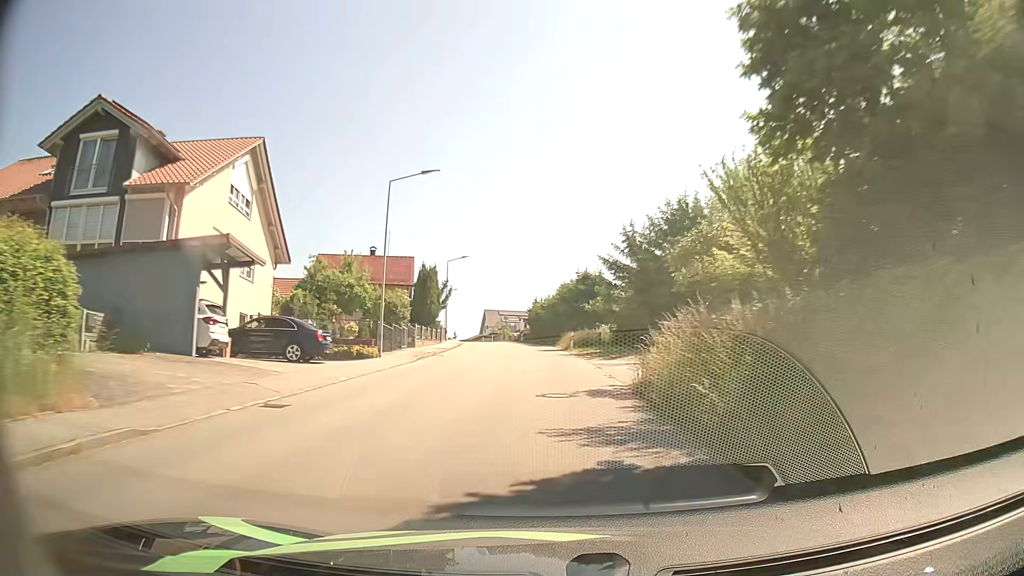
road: tertiary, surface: asphalt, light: Day
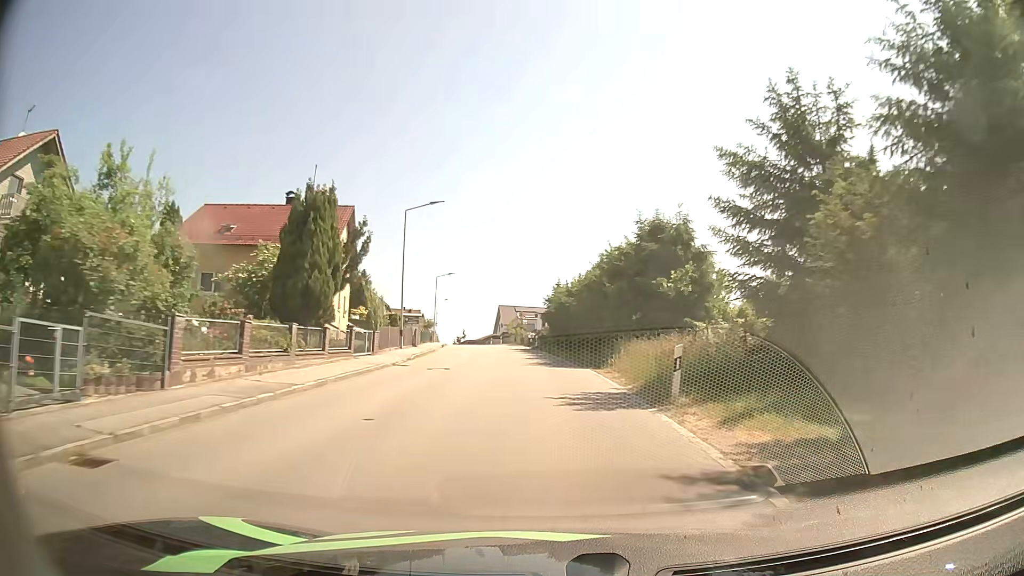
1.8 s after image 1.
(-0.2, +27.0) m; -1°
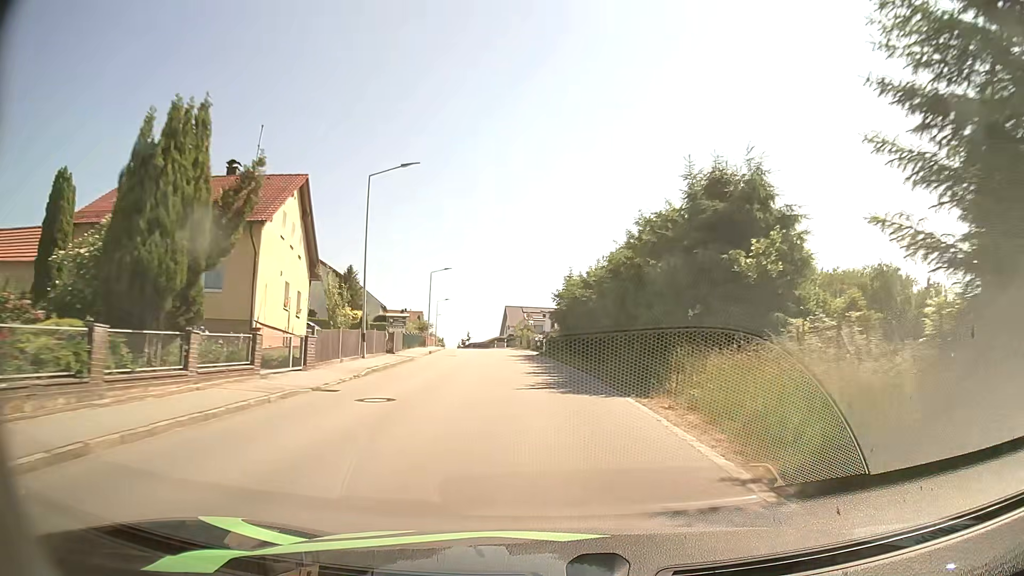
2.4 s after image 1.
(-0.1, +9.2) m; -1°
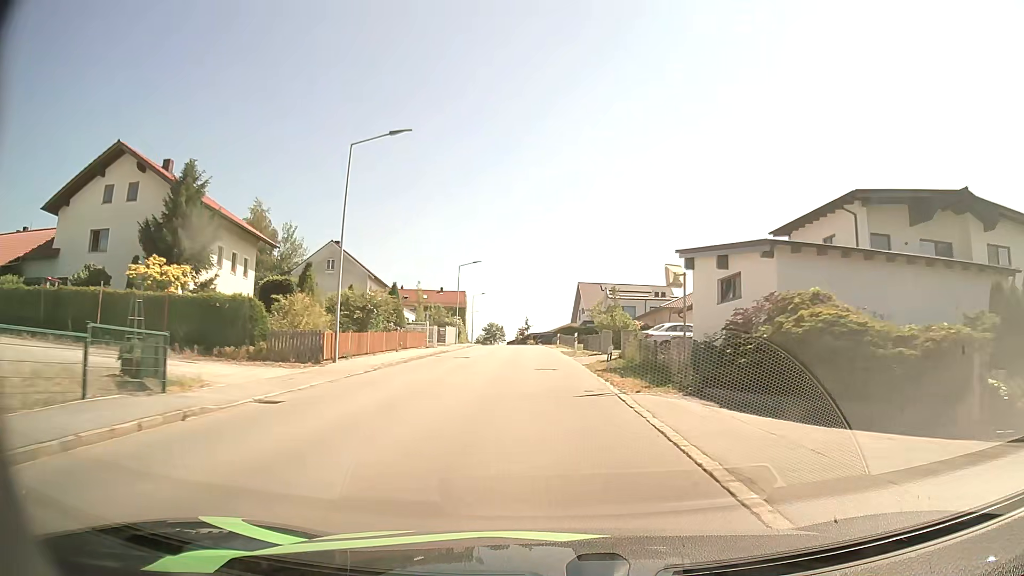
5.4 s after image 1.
(-2.3, +45.5) m; -6°
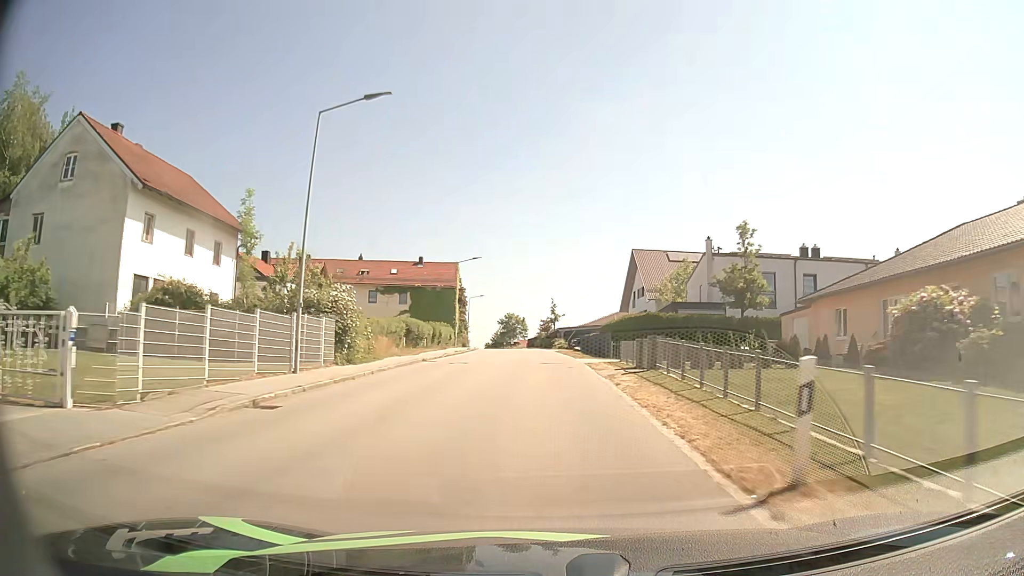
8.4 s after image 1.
(-0.9, +45.0) m; -2°
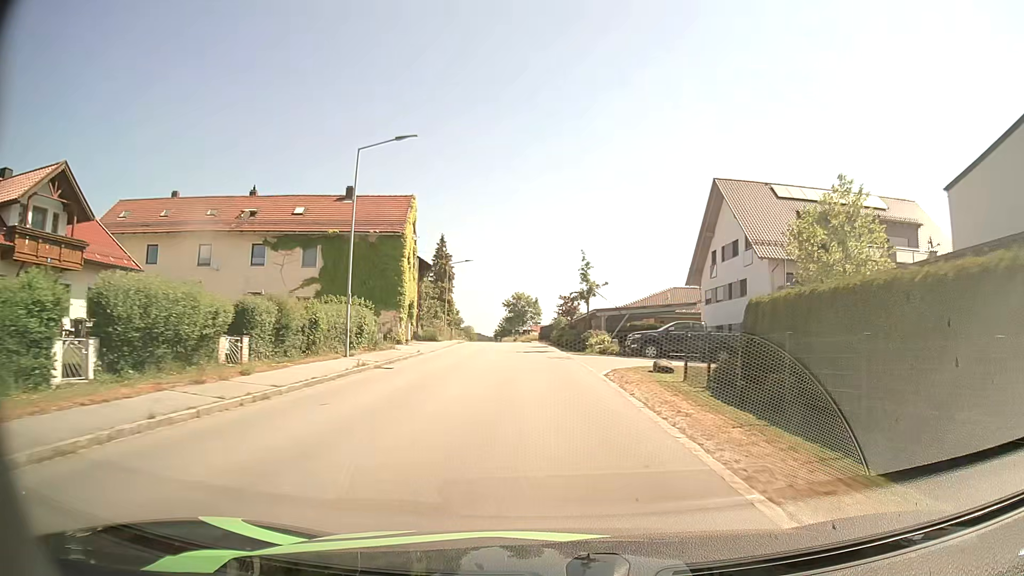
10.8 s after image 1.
(-0.6, +35.2) m; -2°
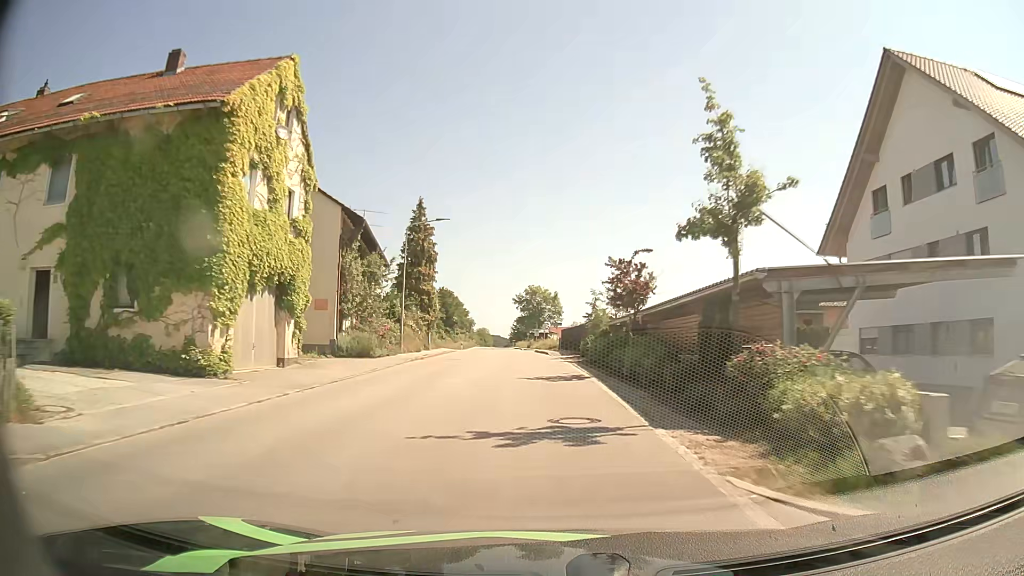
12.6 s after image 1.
(-0.2, +25.8) m; -1°
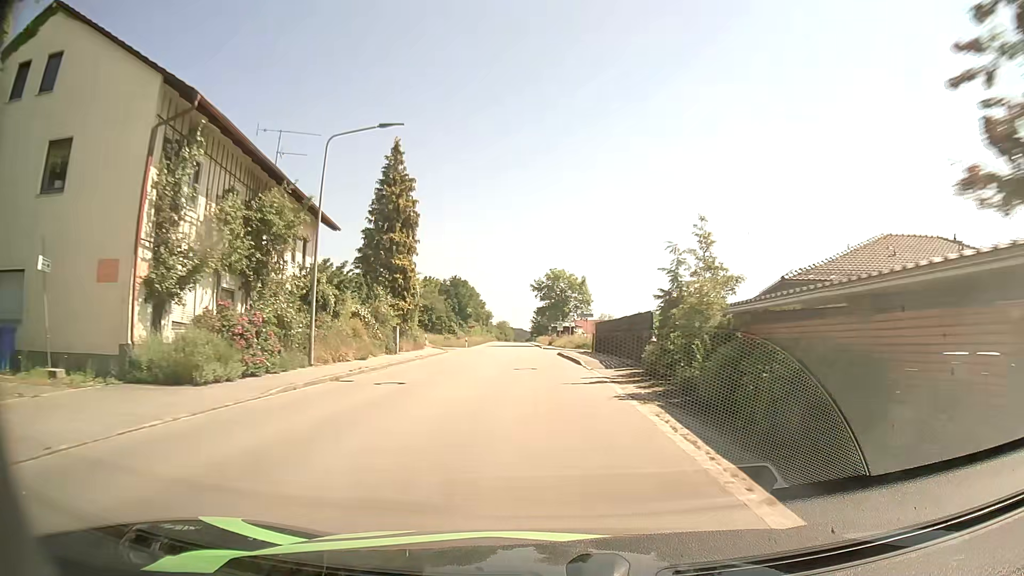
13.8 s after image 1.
(-0.3, +17.5) m; -2°
(0, +10) (0, +20) (-1, +30) (-1, +40) (-2, +50) (-2, +60) (-3, +70) (-3, +80) (-4, +90) (-4, +100) m
